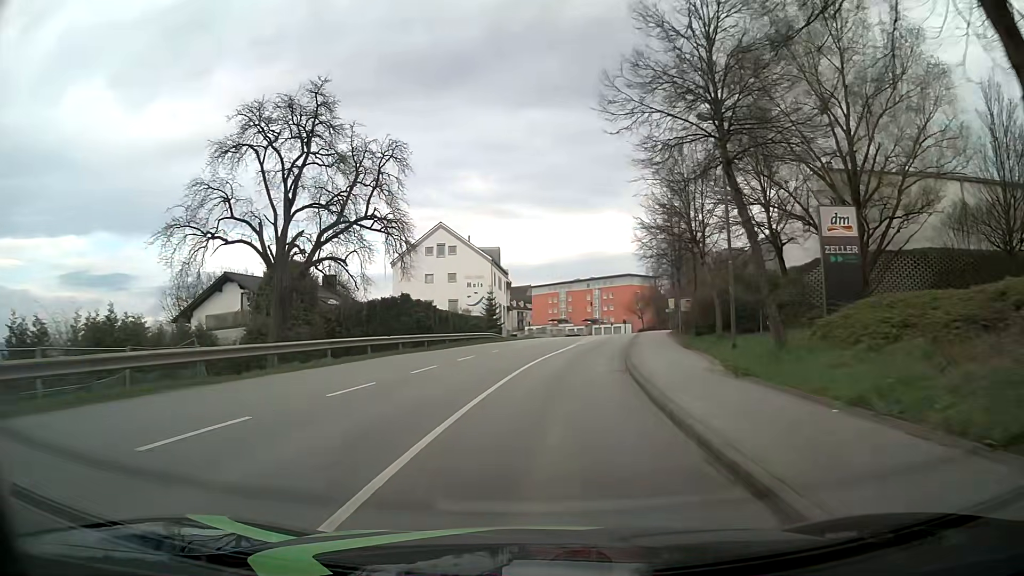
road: tertiary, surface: asphalt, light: Day
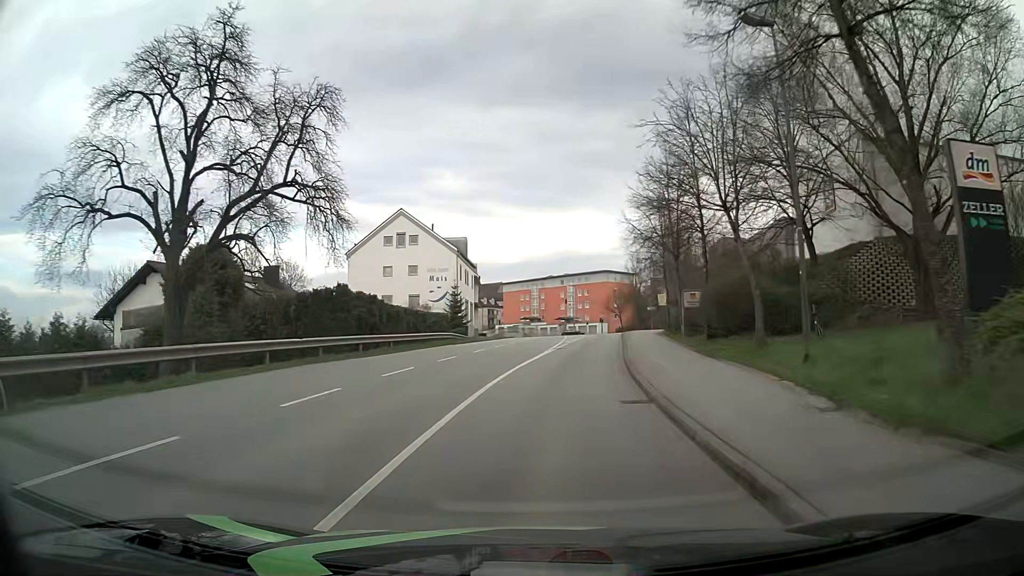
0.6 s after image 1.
(+0.2, +7.9) m; +3°
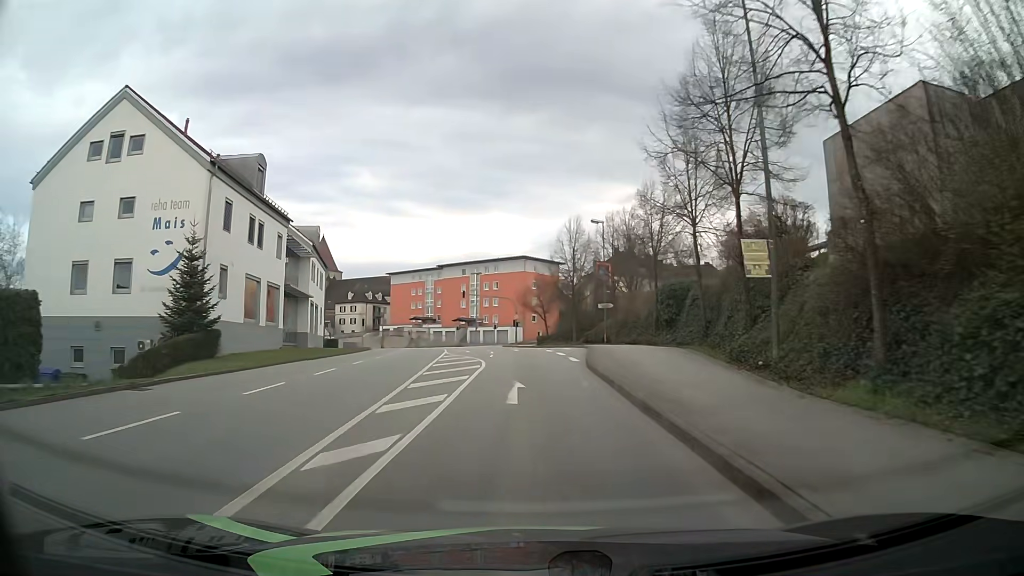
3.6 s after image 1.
(+3.2, +38.9) m; +8°
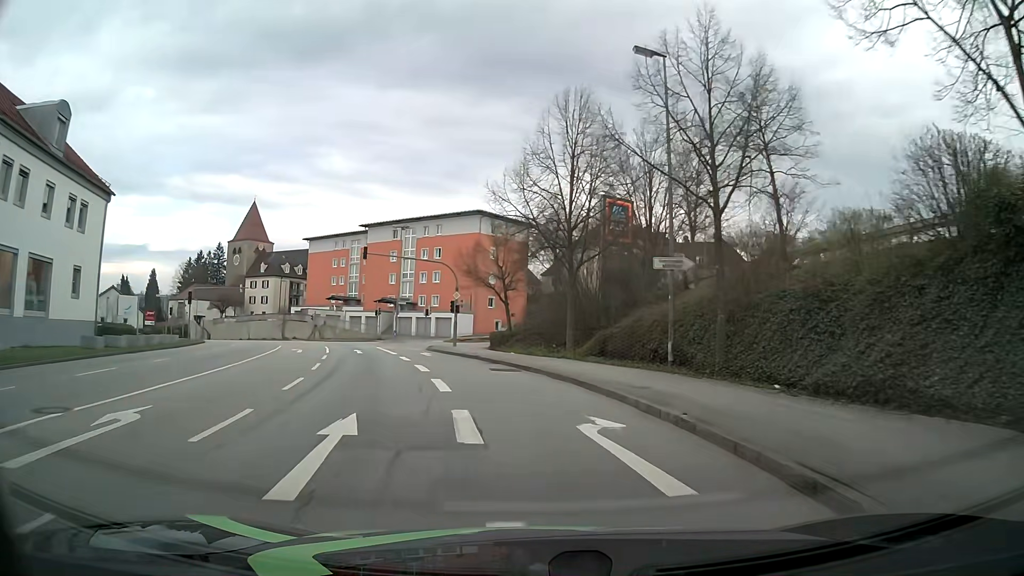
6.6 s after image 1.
(+0.7, +34.5) m; +2°
(0, +10) (-1, +20) (-4, +30) (-6, +39) (-7, +49) (-2, +58) (+5, +64) (+14, +70) (+22, +75) (+30, +81) m
